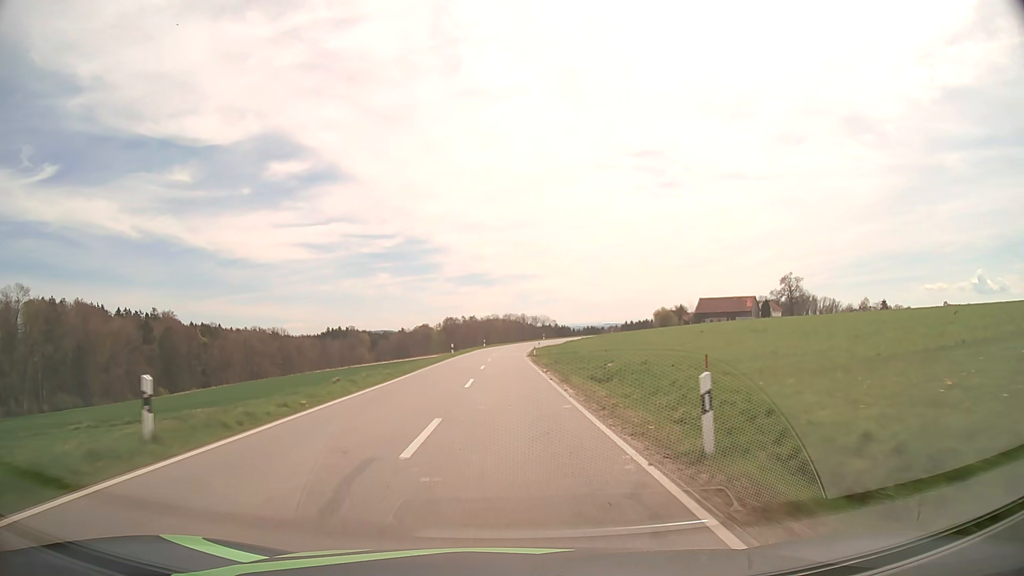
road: tertiary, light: Day
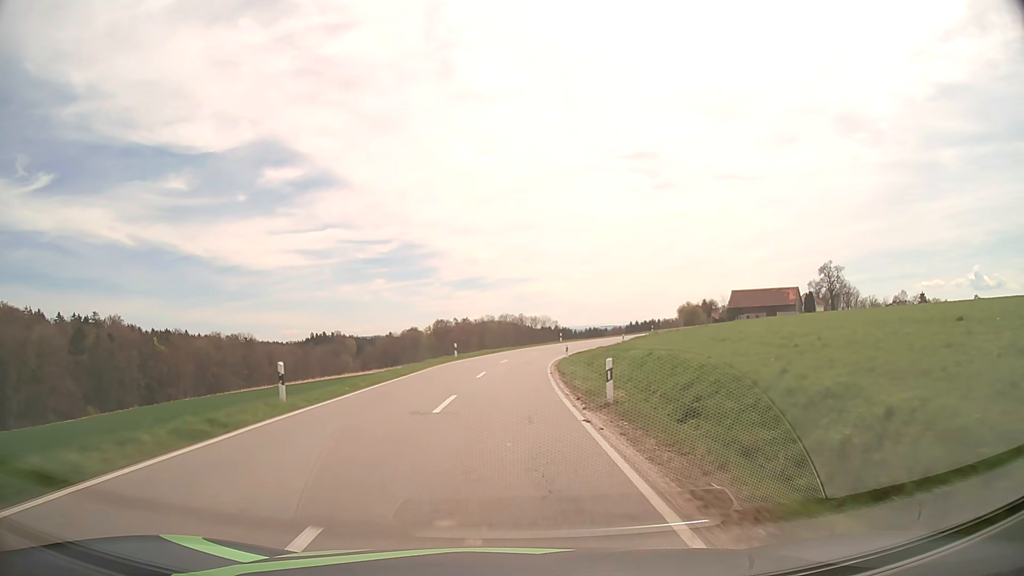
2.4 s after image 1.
(+0.2, +43.1) m; 0°
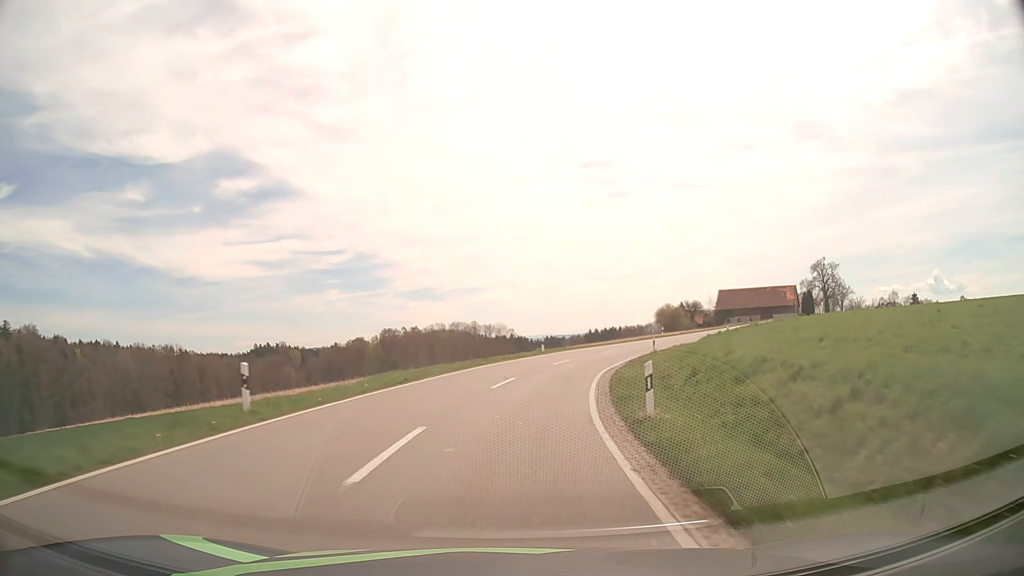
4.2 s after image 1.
(+0.5, +30.6) m; +4°
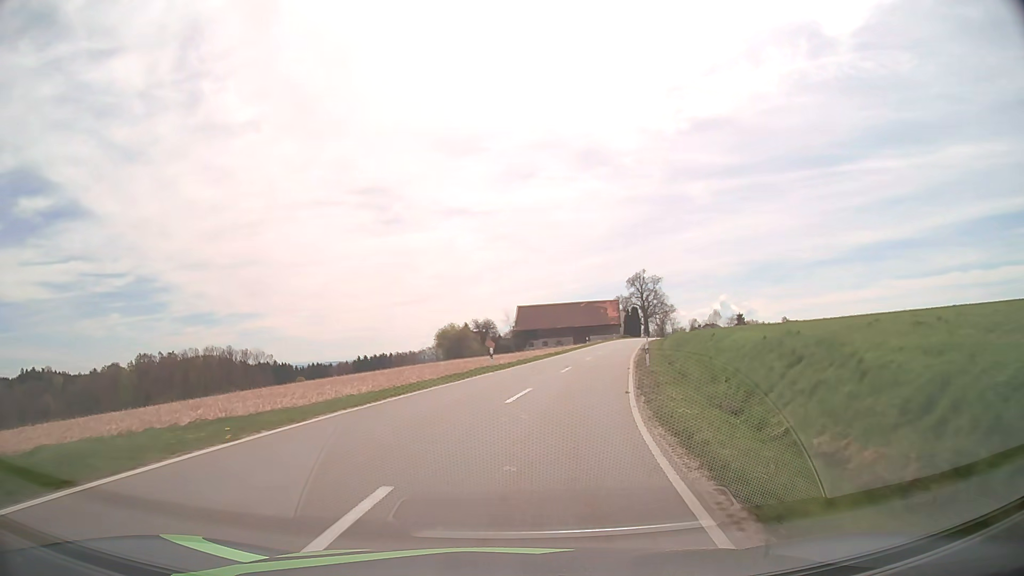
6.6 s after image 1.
(+6.1, +39.3) m; +19°
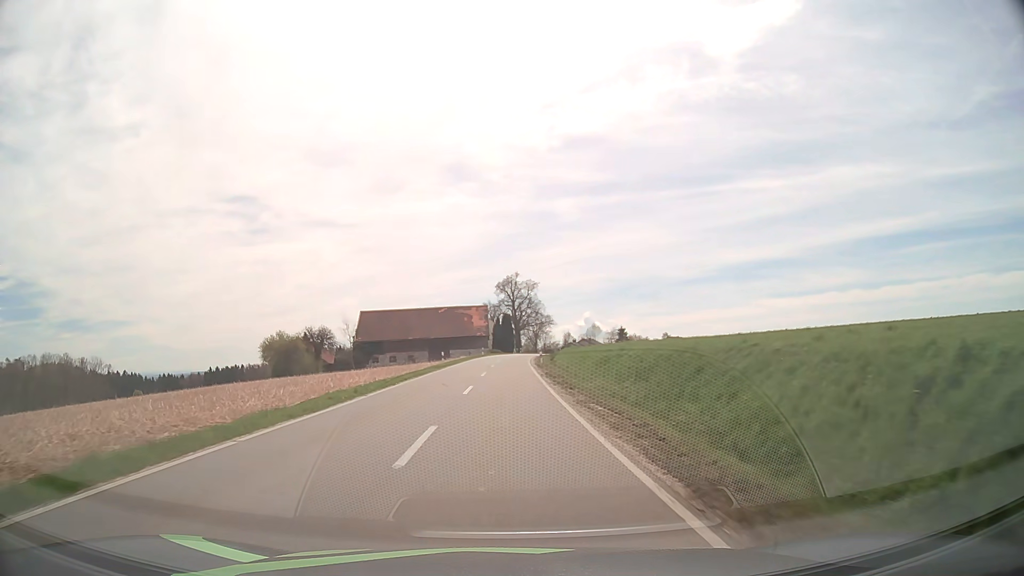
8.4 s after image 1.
(+4.0, +30.4) m; +12°
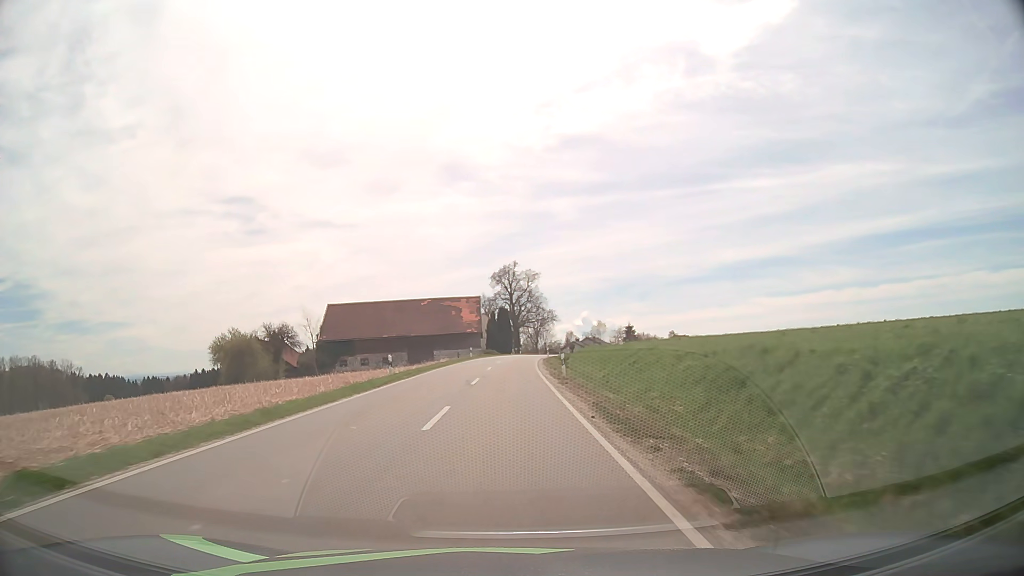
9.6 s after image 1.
(+0.1, +21.0) m; 0°
